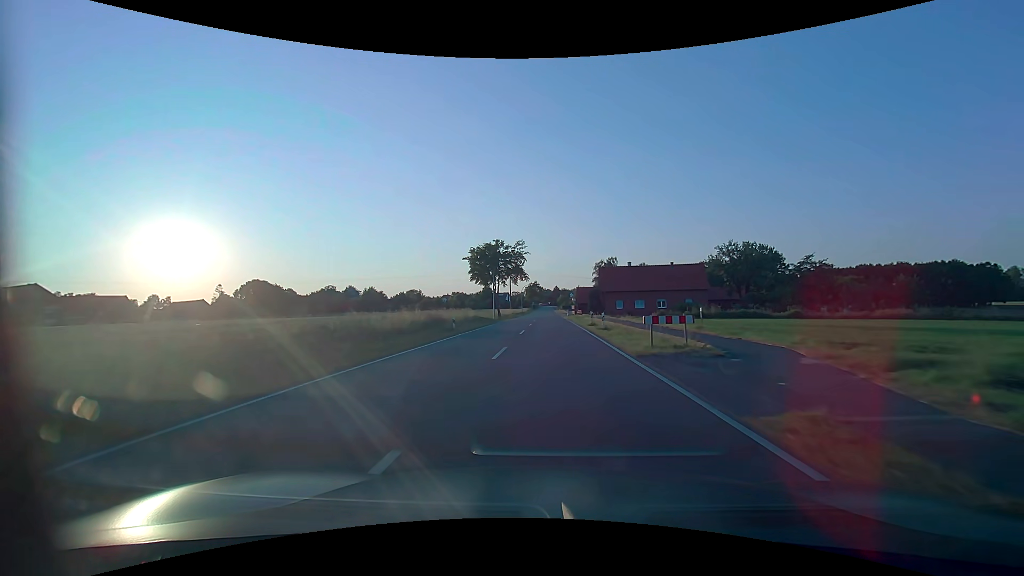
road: tertiary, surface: asphalt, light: Day
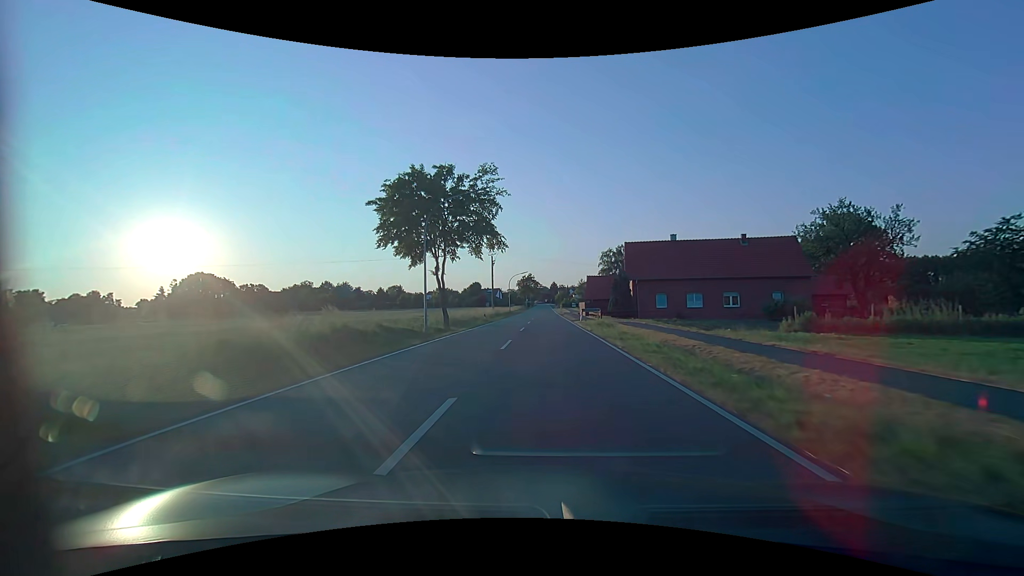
(+0.2, +34.0) m; +1°
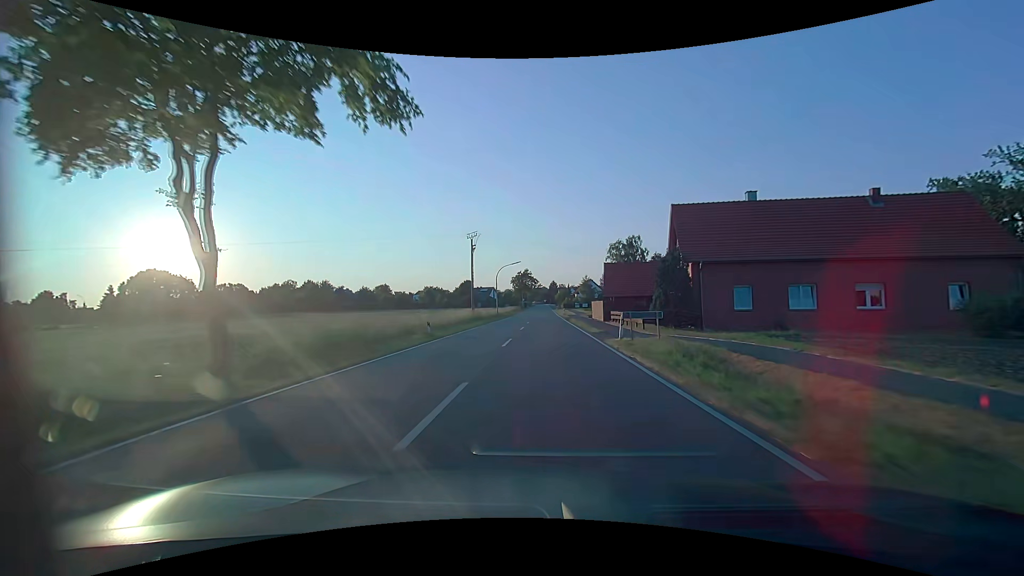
(0.0, +22.7) m; 0°
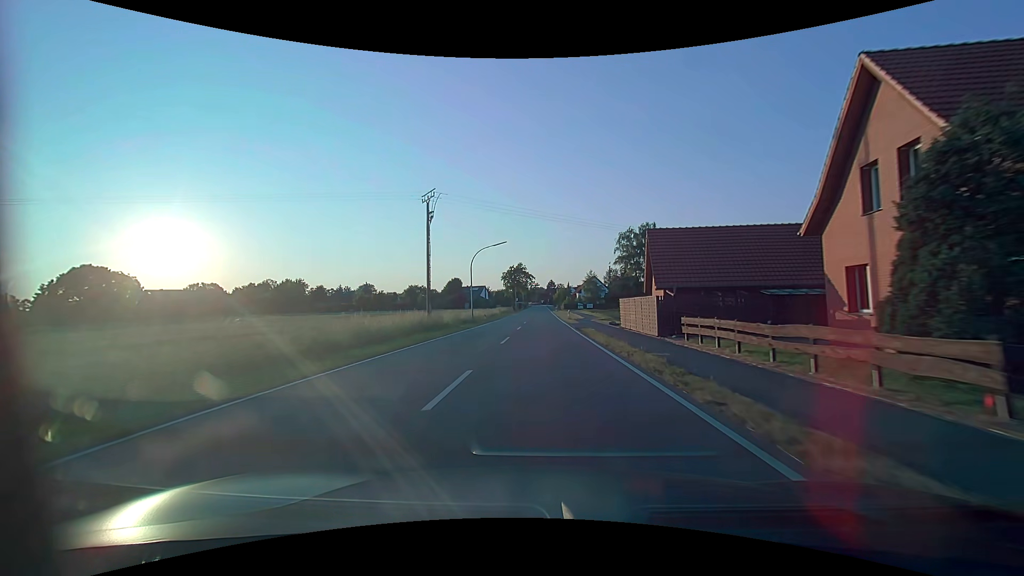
(0.0, +22.7) m; 0°
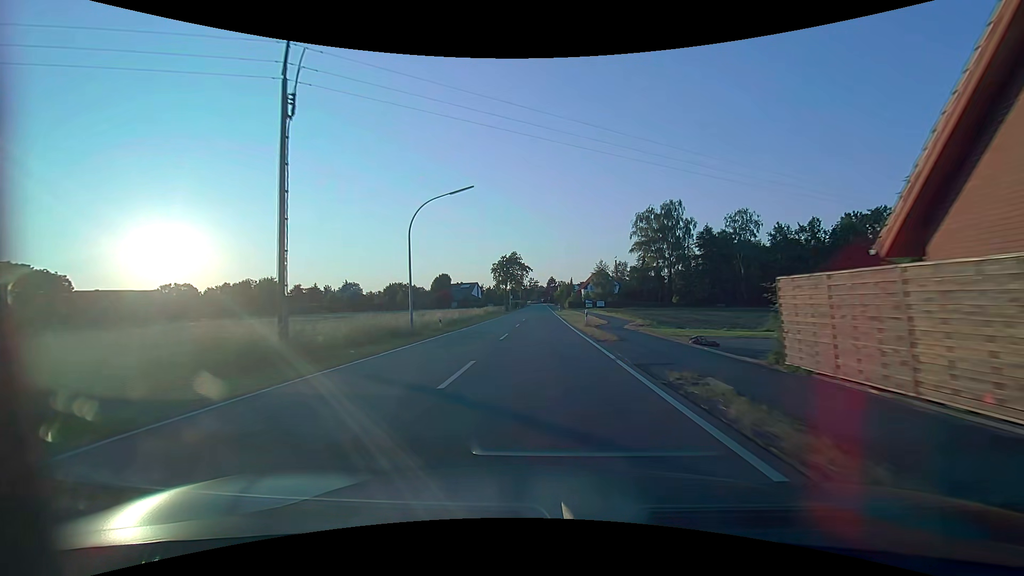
(0.0, +22.7) m; 0°
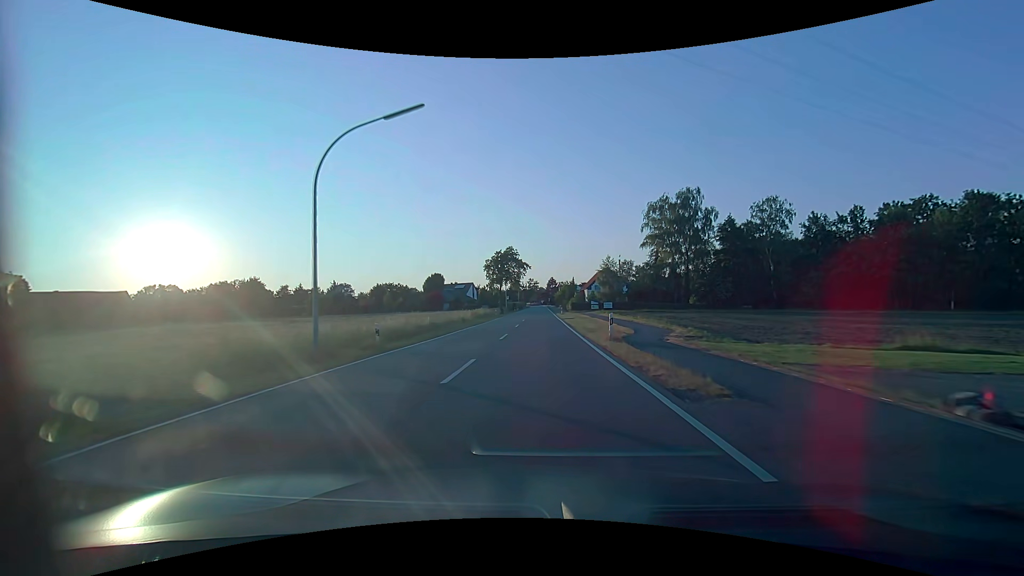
(0.0, +11.3) m; 0°
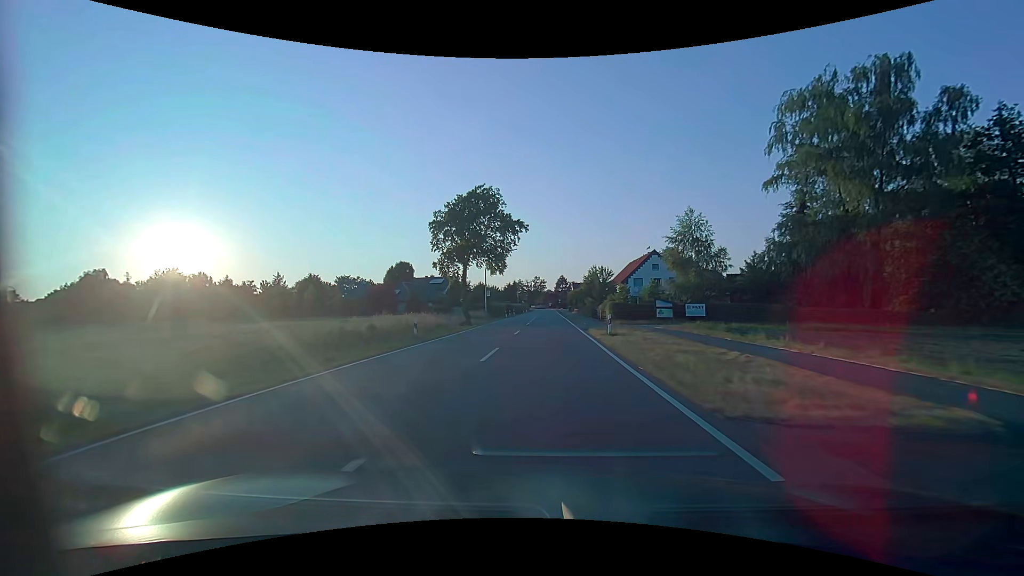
(-0.3, +45.2) m; -1°
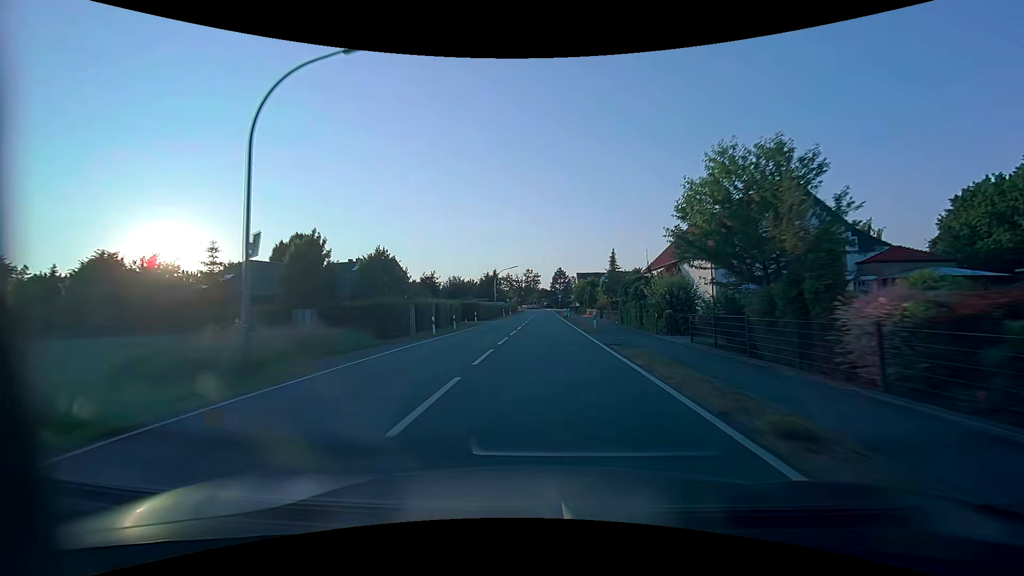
(+0.3, +44.7) m; +1°
